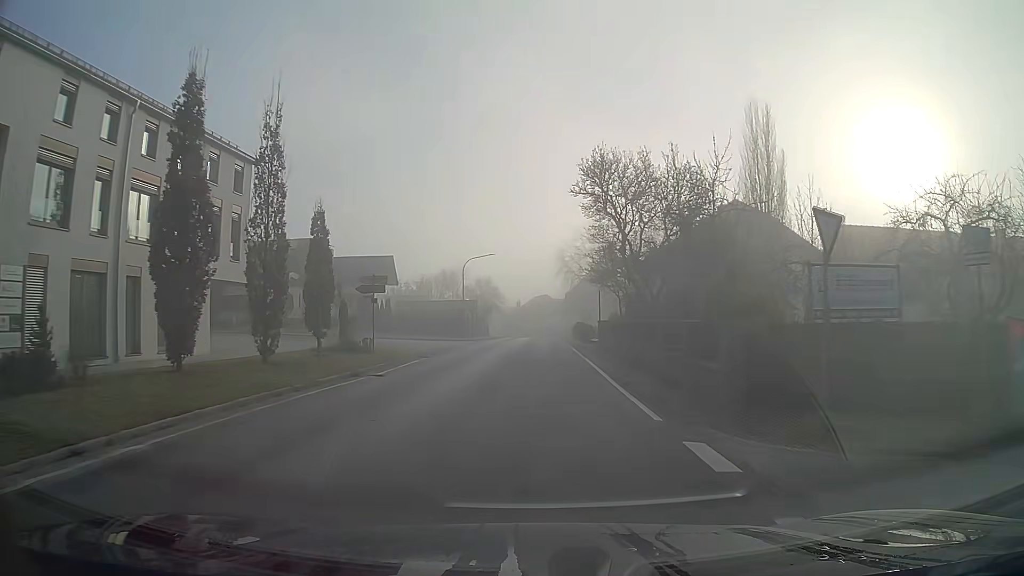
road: secondary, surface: asphalt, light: Day
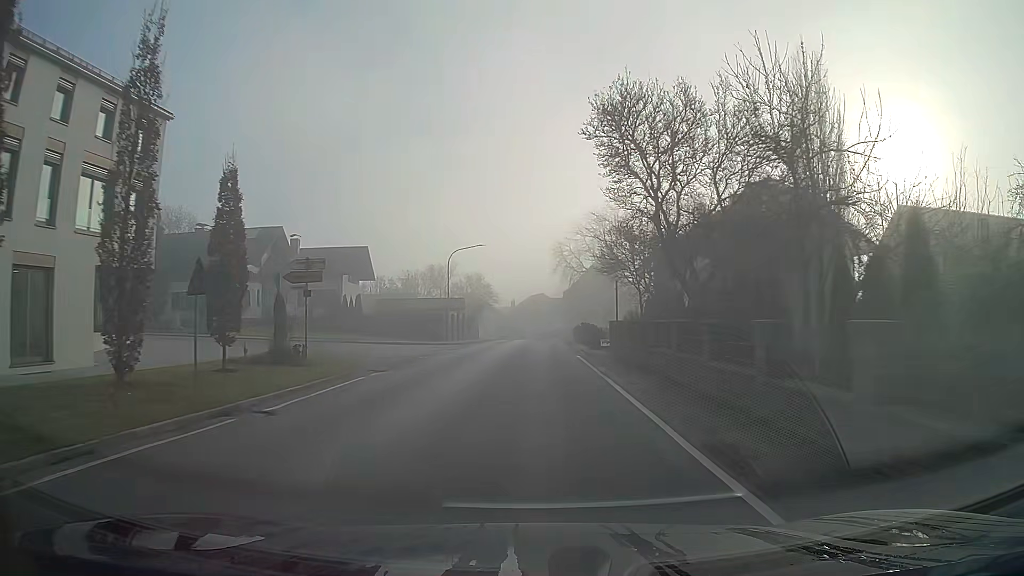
(0.0, +7.7) m; 0°
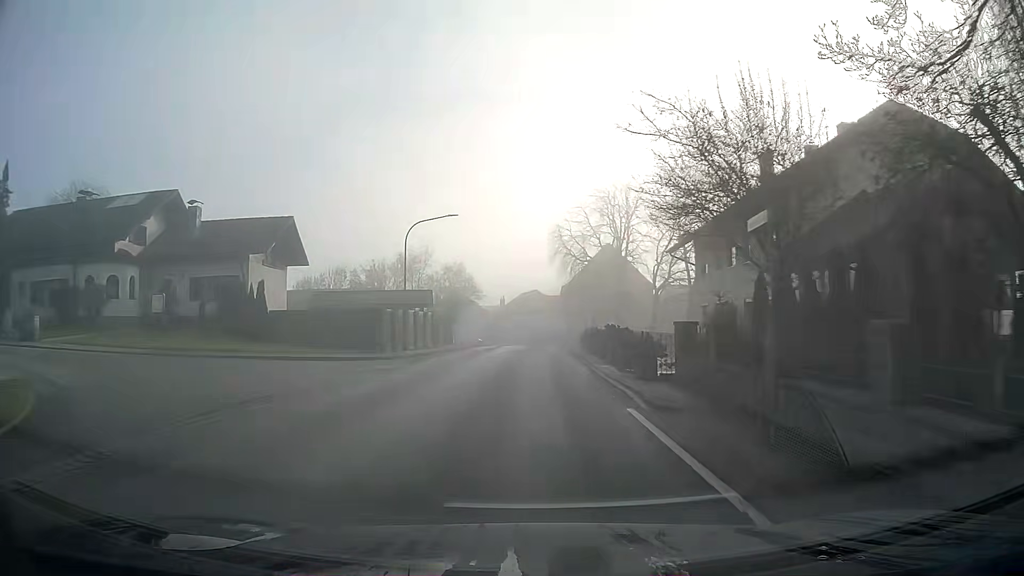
(+0.1, +15.4) m; +1°
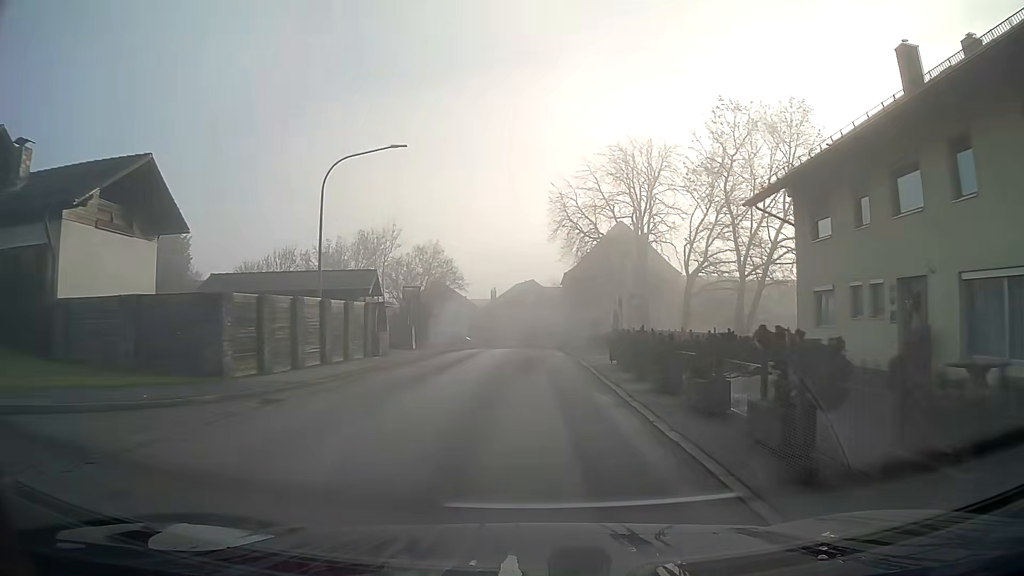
(0.0, +14.8) m; 0°
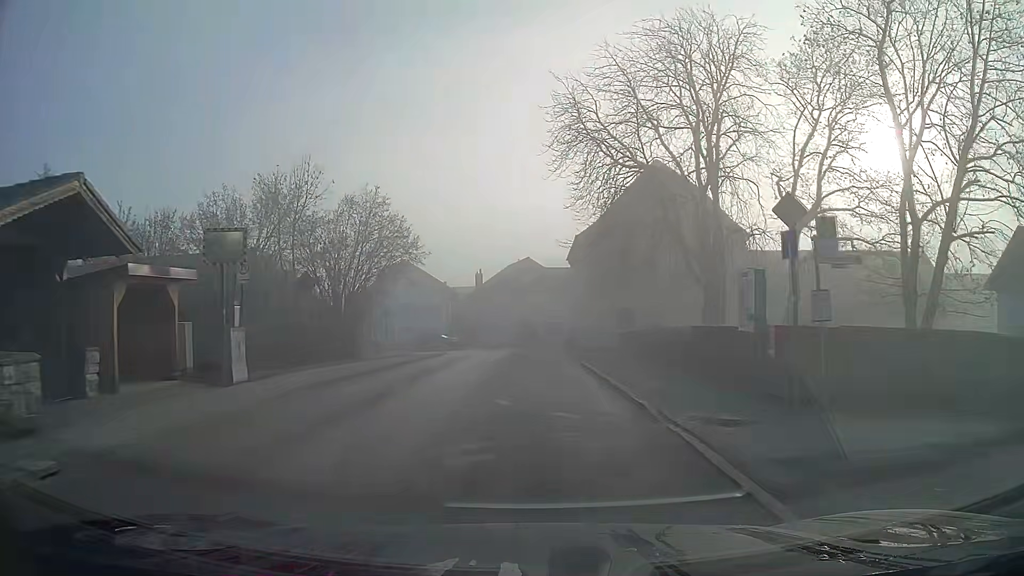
(0.0, +20.5) m; 0°
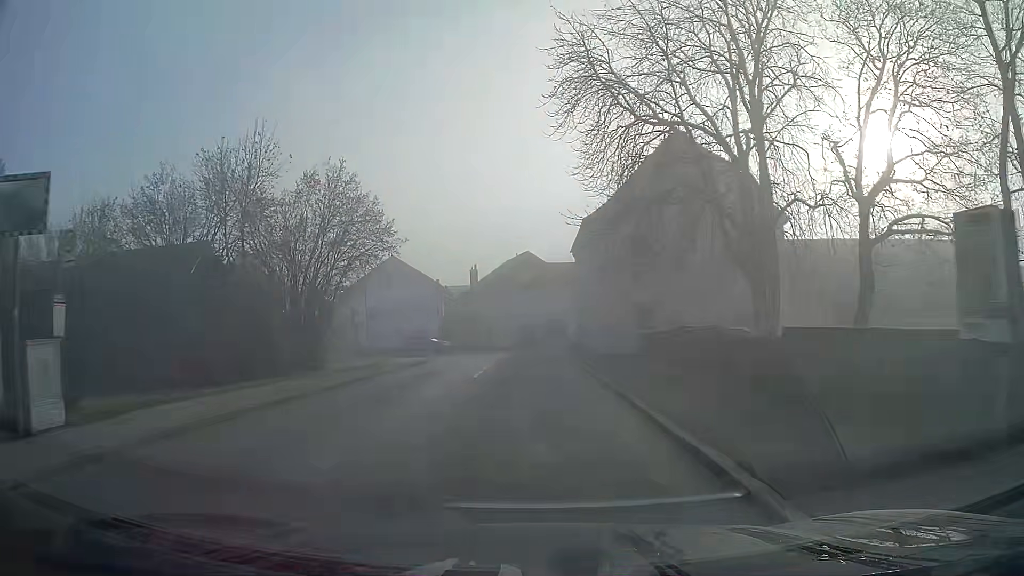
(0.0, +6.4) m; 0°
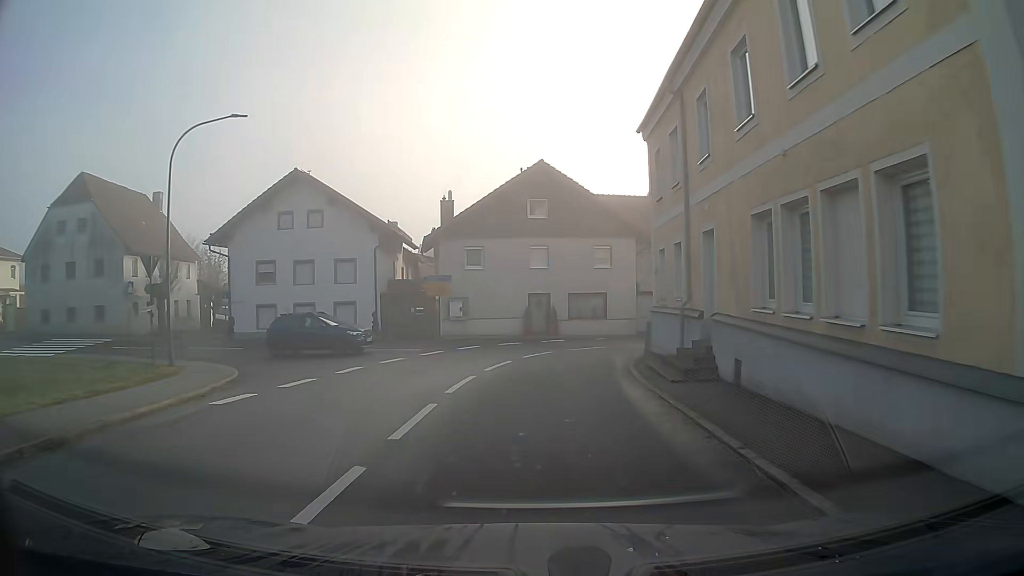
(-0.3, +28.6) m; -1°
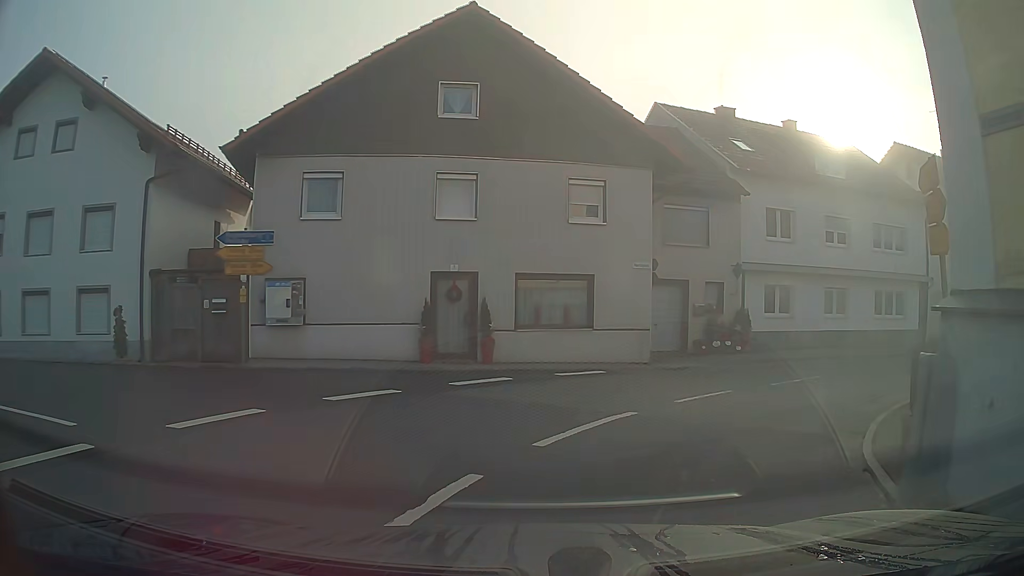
(+0.8, +17.6) m; +9°
(+3, +10) (+9, +17) (+18, +22) (+28, +24) (+38, +25) (+47, +27) (+57, +31) (+64, +38) (+67, +47) (+68, +57) m
